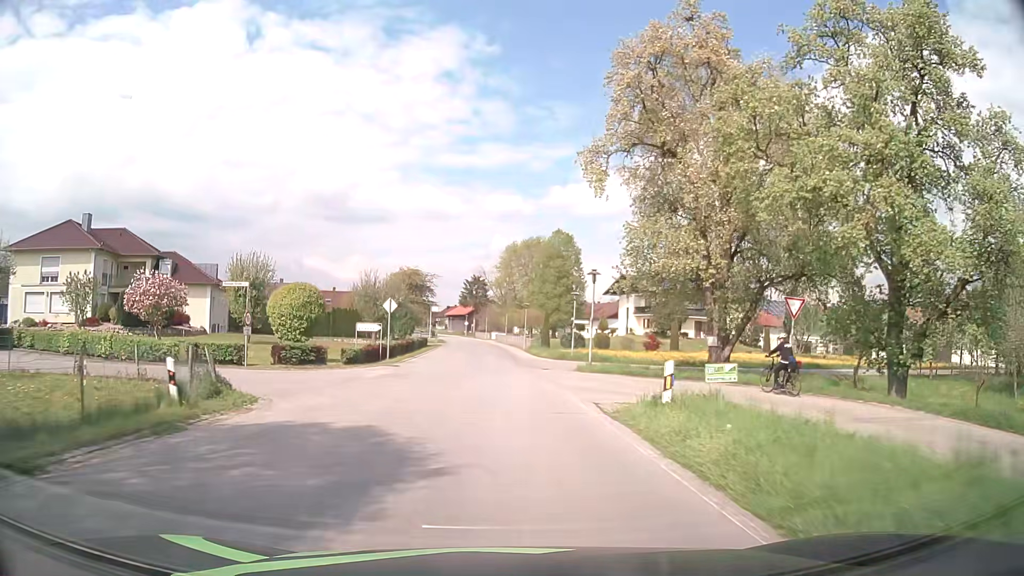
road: secondary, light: Day
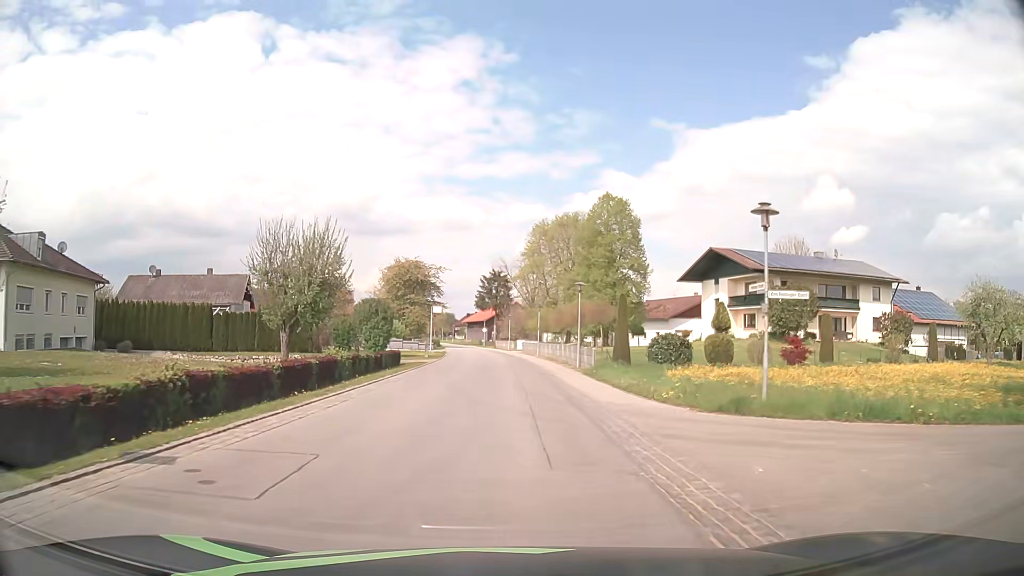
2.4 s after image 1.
(-0.5, +30.5) m; -2°
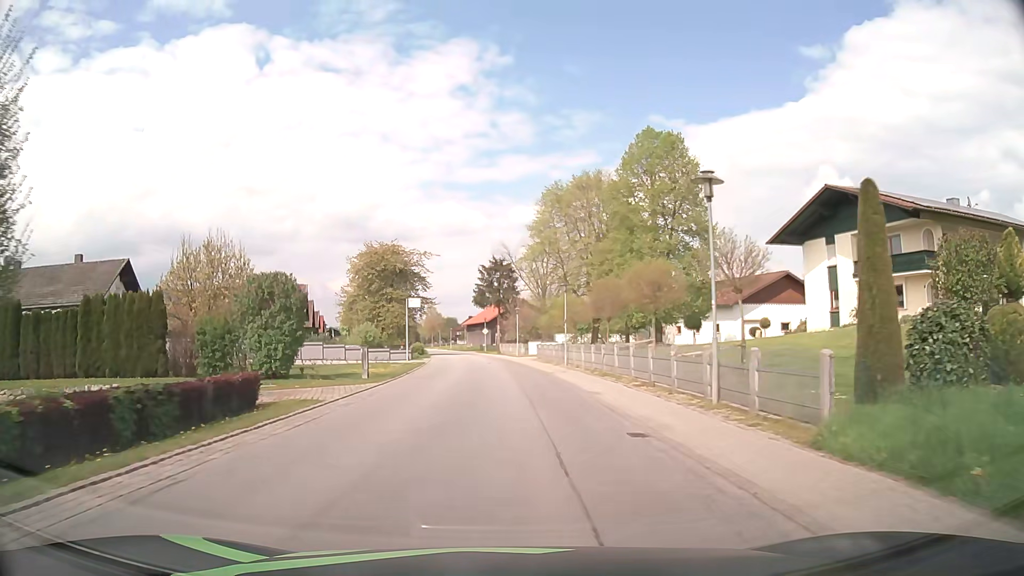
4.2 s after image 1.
(+0.1, +22.8) m; 0°
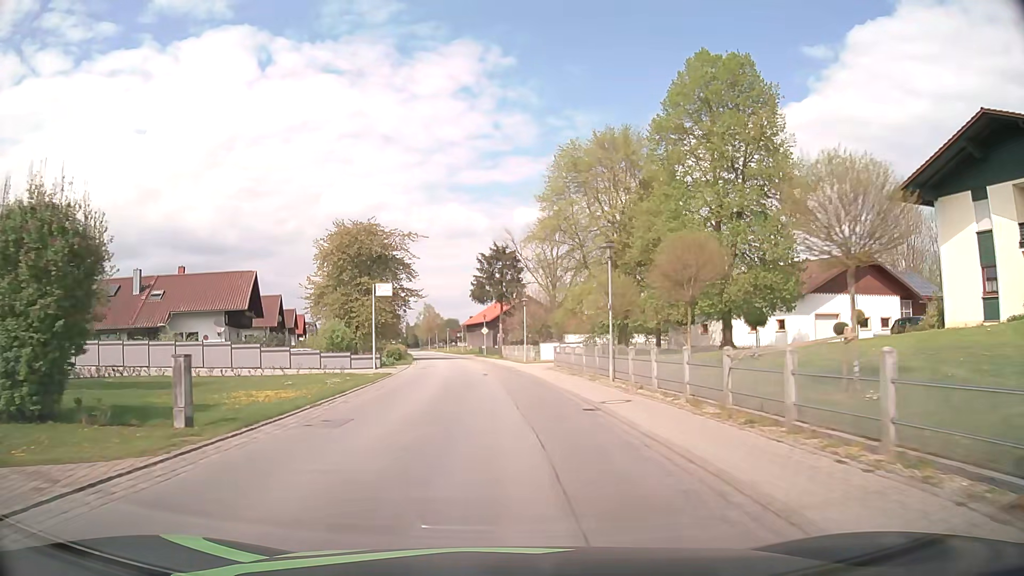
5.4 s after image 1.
(0.0, +15.1) m; 0°
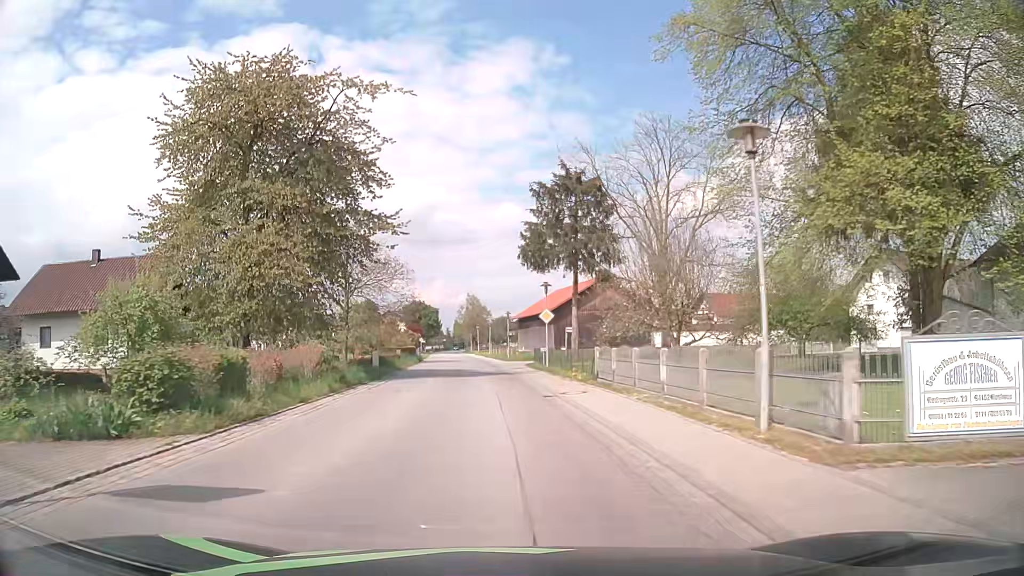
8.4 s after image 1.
(-1.4, +38.0) m; -5°
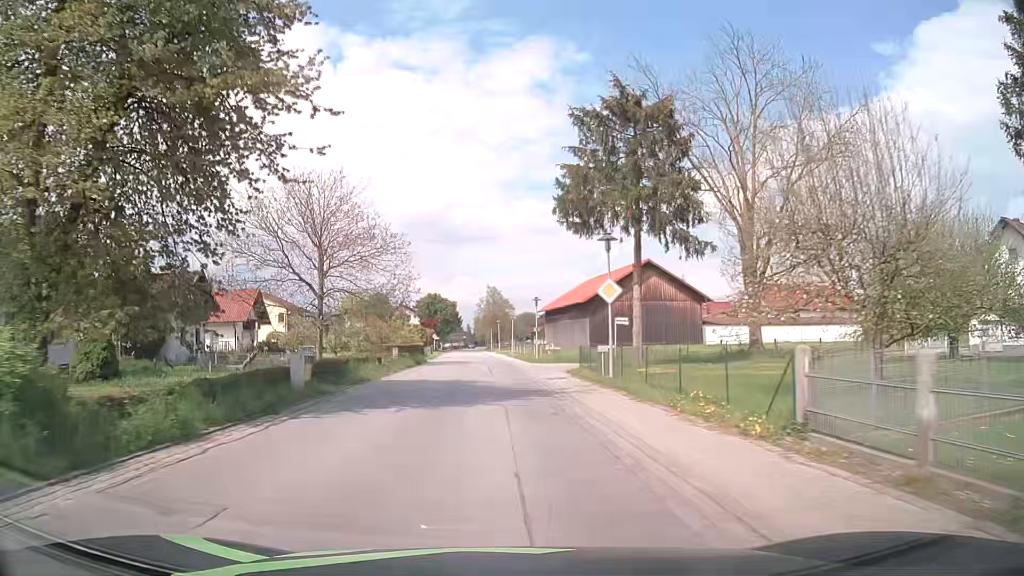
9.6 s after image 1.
(-0.2, +15.2) m; -2°
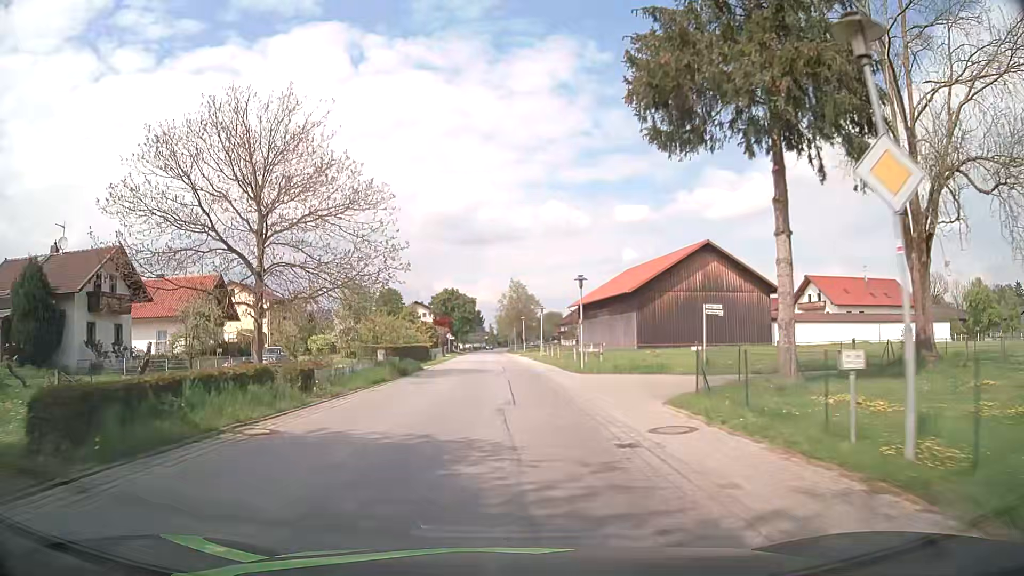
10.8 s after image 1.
(-0.2, +15.2) m; -2°
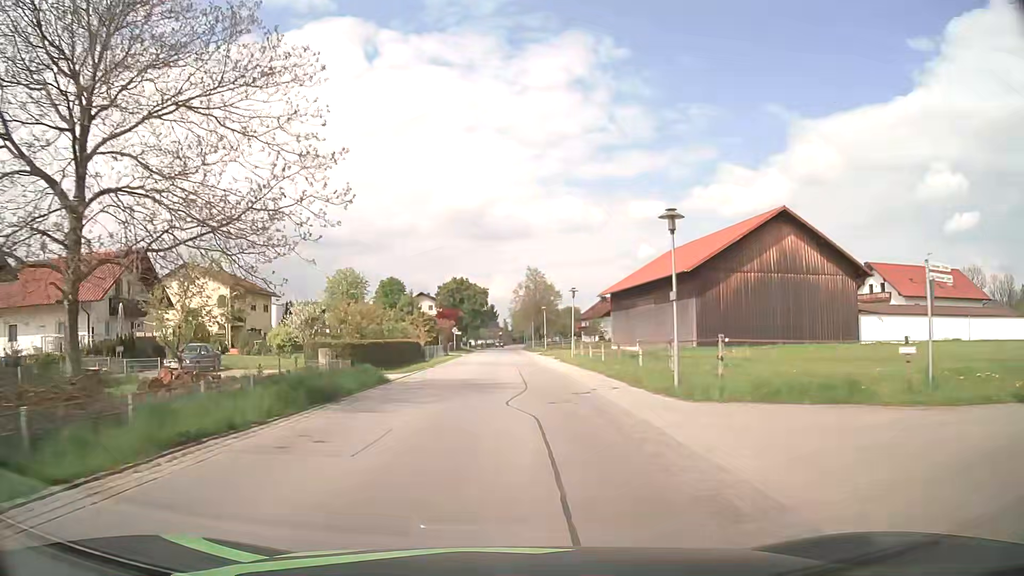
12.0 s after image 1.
(-0.2, +15.2) m; -2°
(0, +10) (0, +20) (0, +30) (+1, +40) (+1, +50) (+1, +60) (+1, +70) (+1, +80) (+1, +90) (+1, +100) m
